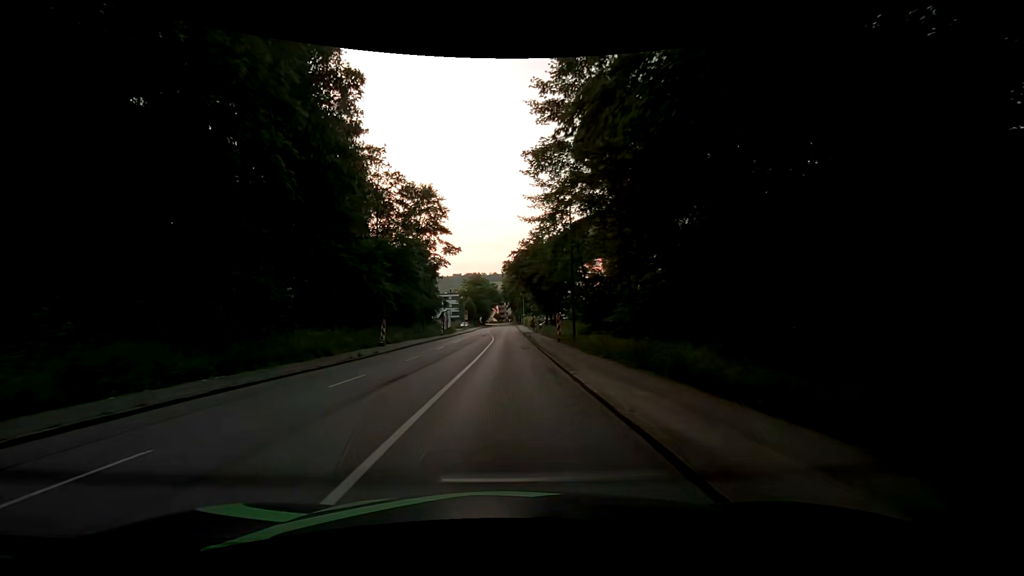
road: tertiary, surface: asphalt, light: Day
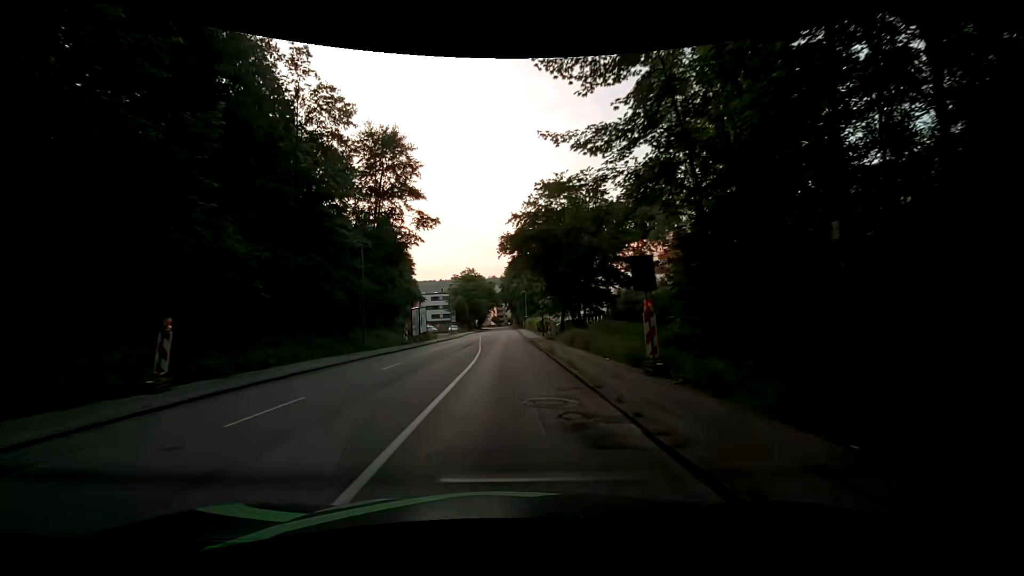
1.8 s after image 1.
(+0.4, +22.6) m; +1°
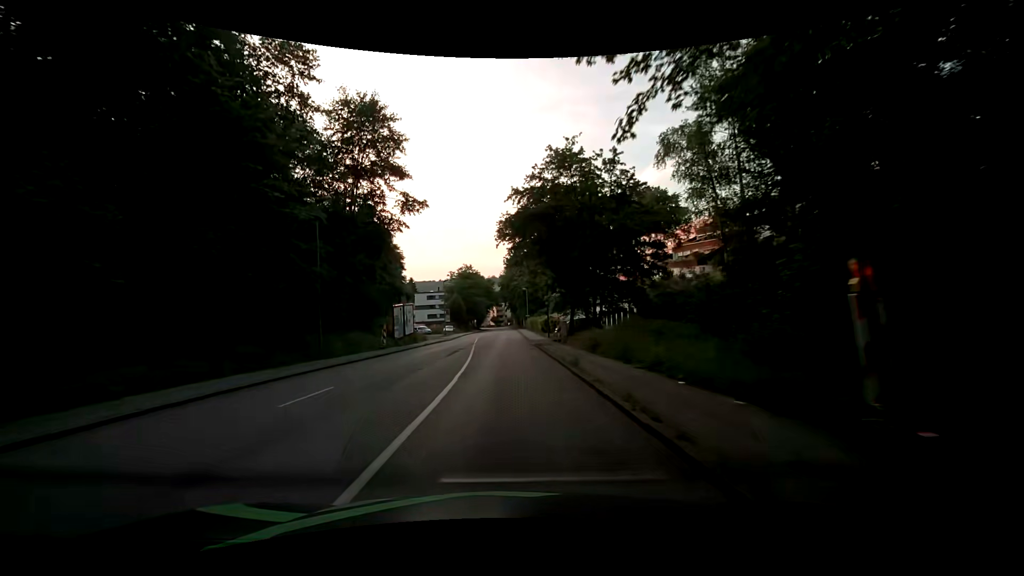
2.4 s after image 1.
(-0.1, +7.5) m; -1°
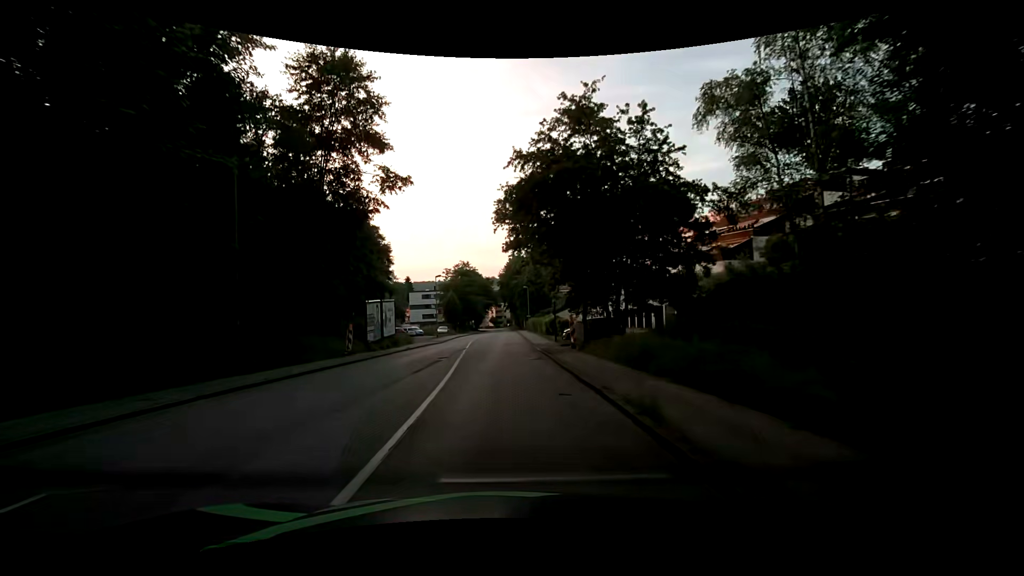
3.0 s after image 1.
(+0.1, +7.5) m; +2°
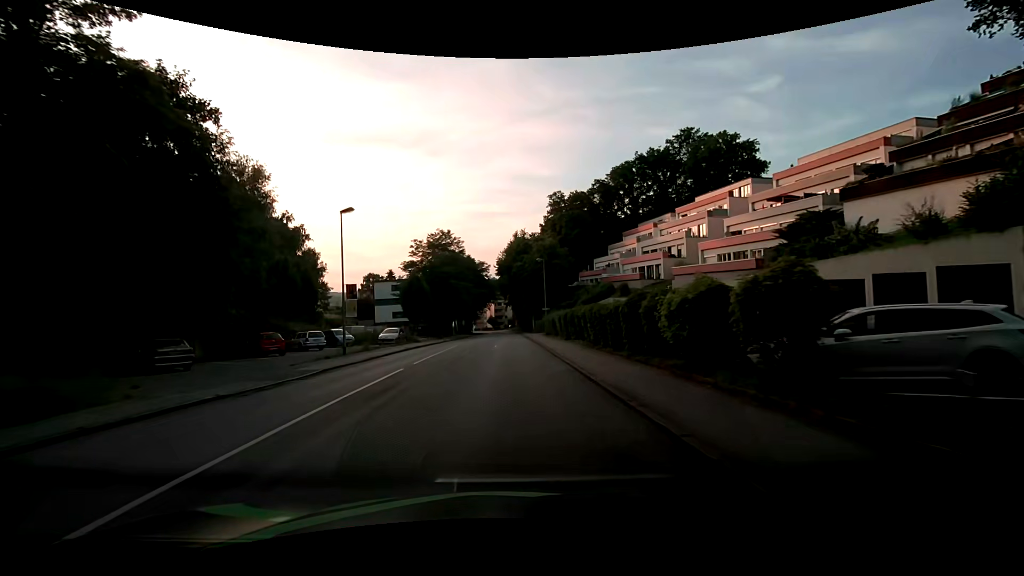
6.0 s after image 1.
(-0.6, +37.4) m; -1°
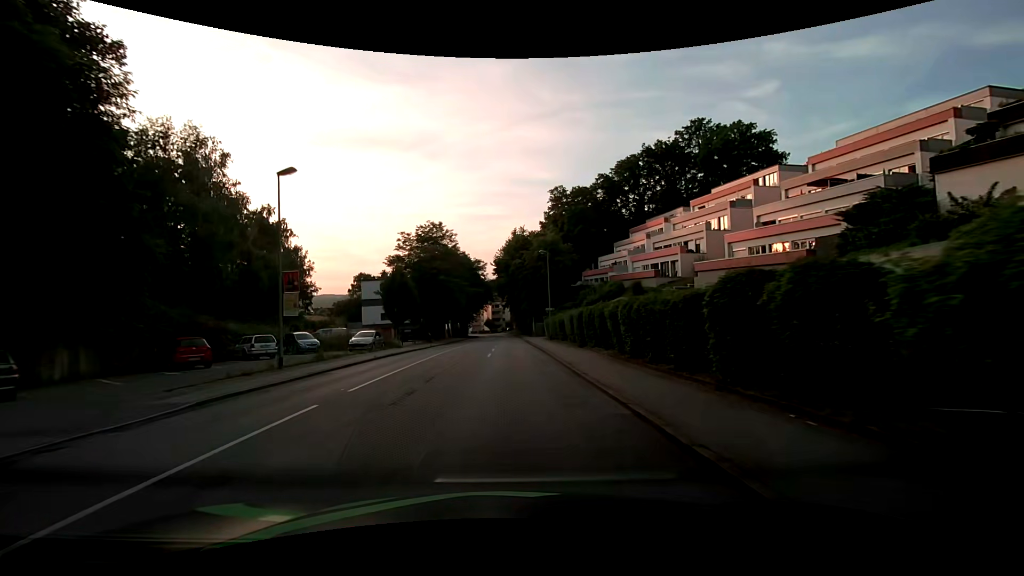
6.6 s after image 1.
(0.0, +7.4) m; 0°
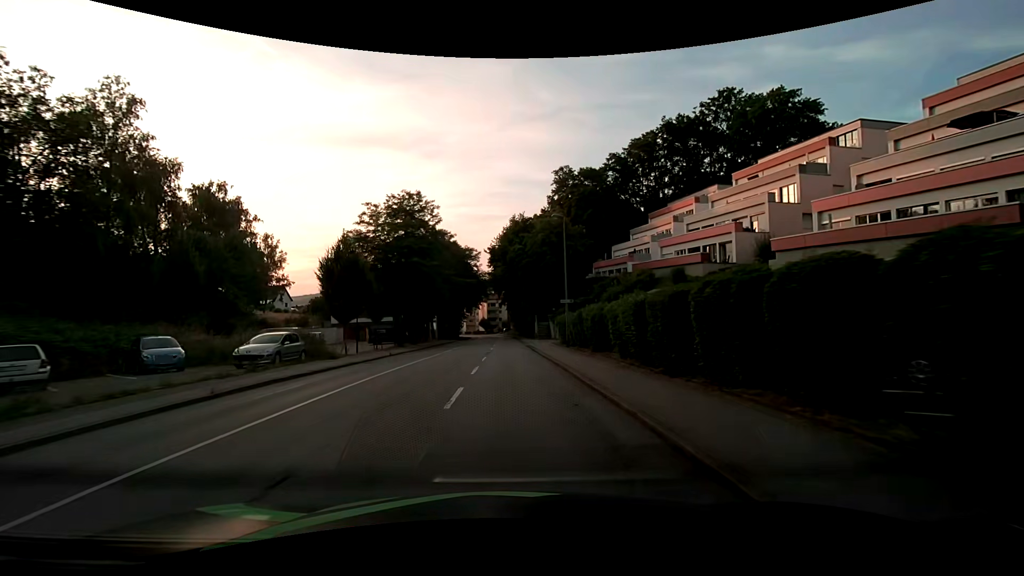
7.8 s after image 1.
(+0.2, +14.8) m; +1°
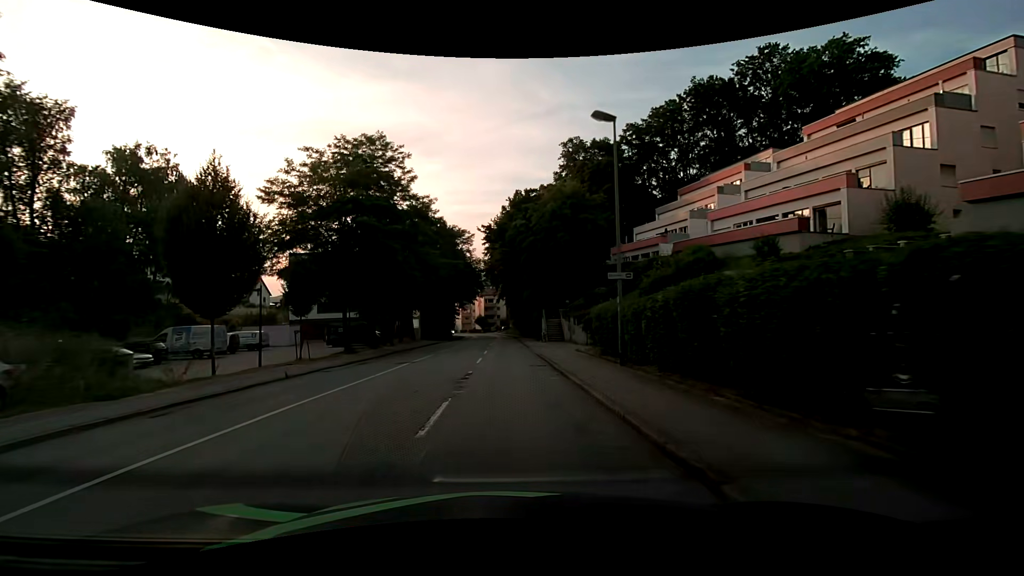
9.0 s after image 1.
(0.0, +14.6) m; 0°
(0, +10) (0, +20) (0, +30) (0, +40) (0, +50) (0, +60) (0, +70) (0, +80) (-1, +90) (-1, +100) m
